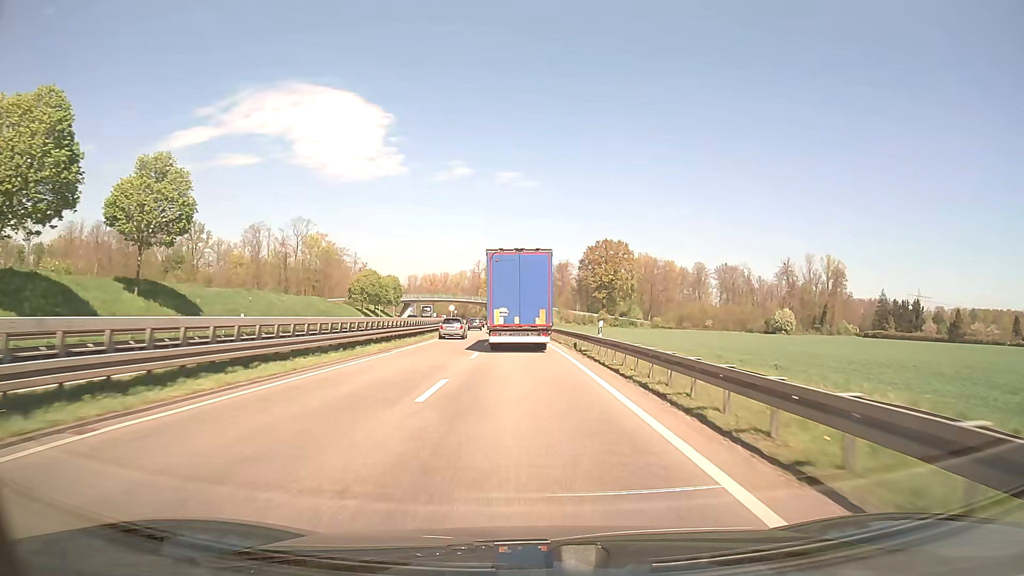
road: trunk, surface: asphalt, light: Day
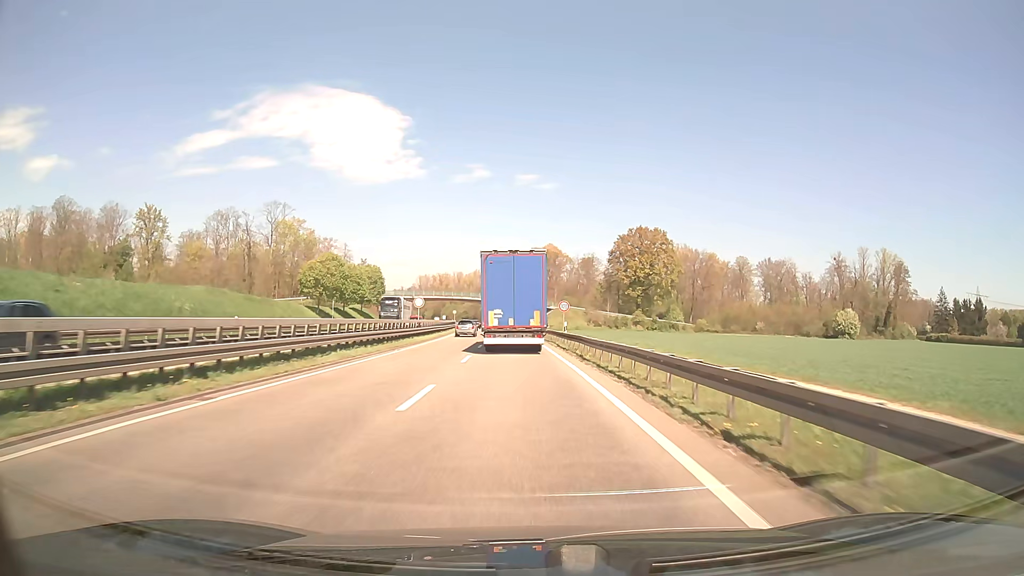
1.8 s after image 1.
(-0.6, +36.8) m; -2°
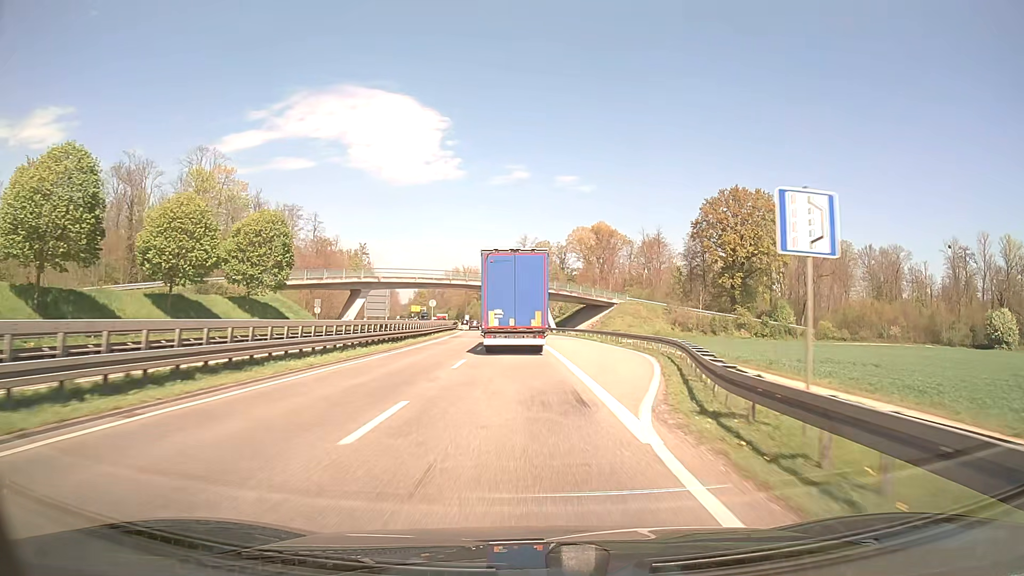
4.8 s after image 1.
(-1.8, +62.3) m; -3°
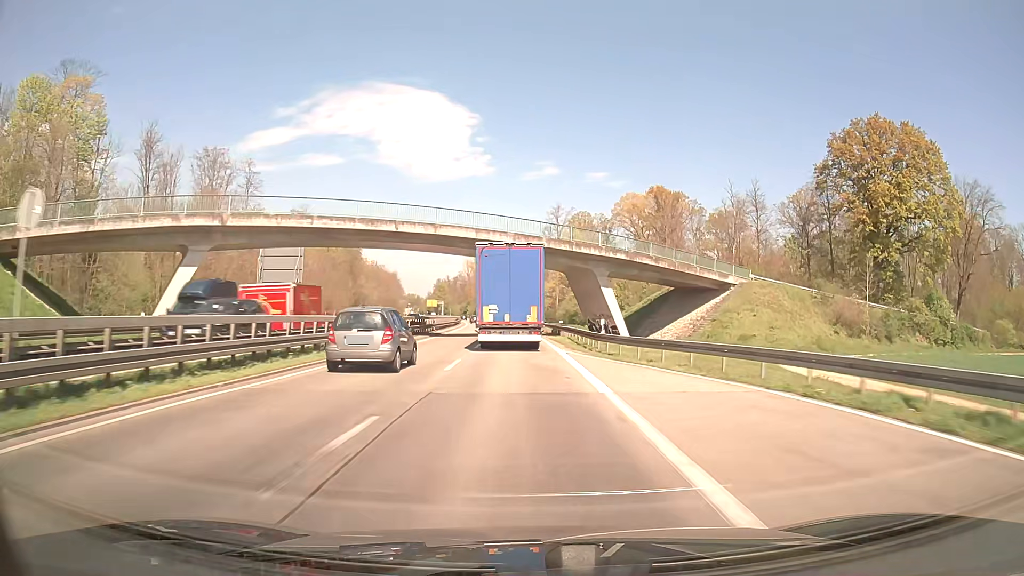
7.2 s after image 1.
(-1.1, +50.0) m; -2°
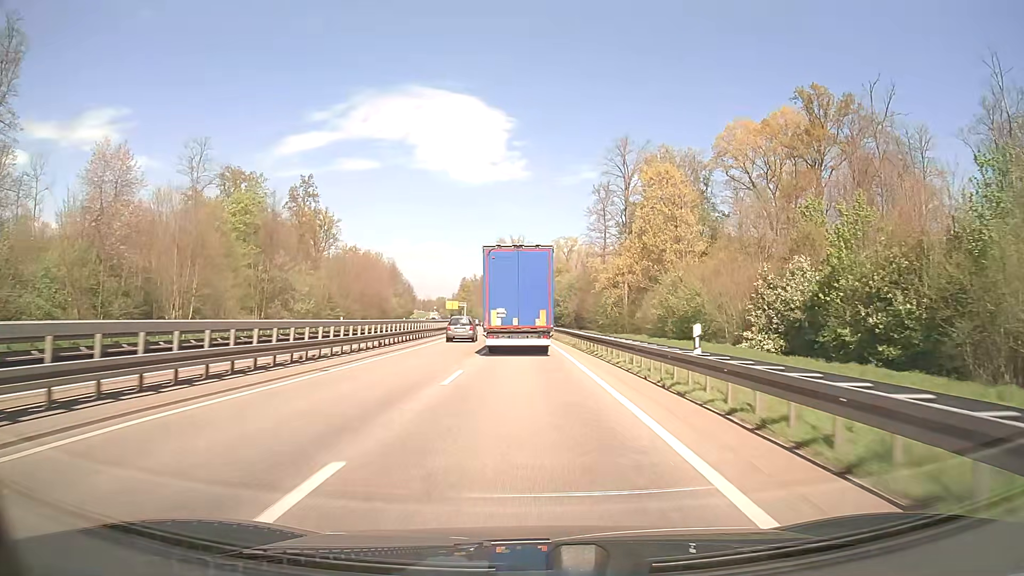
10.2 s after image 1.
(-2.1, +62.3) m; -3°
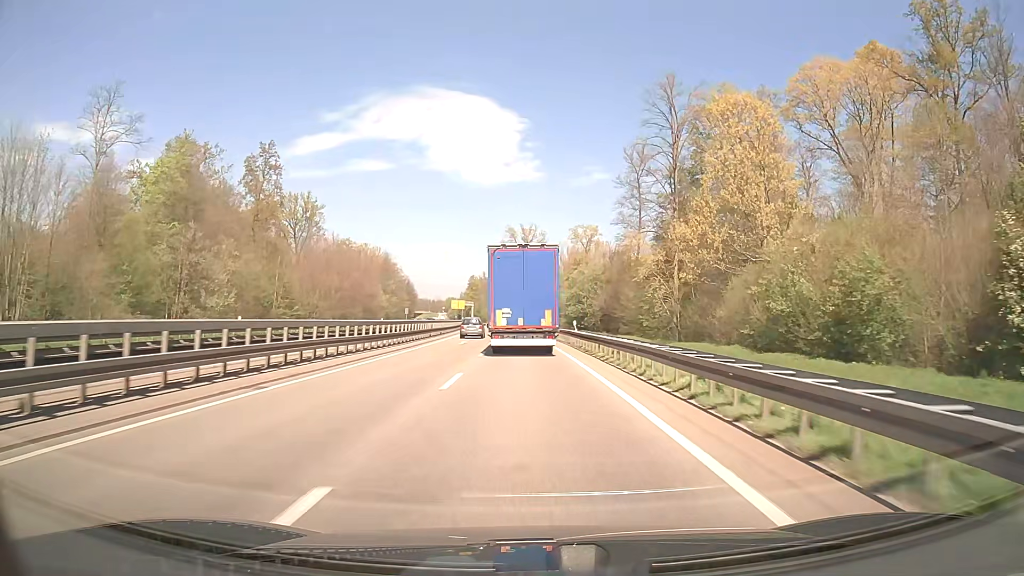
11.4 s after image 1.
(-0.3, +24.8) m; -1°
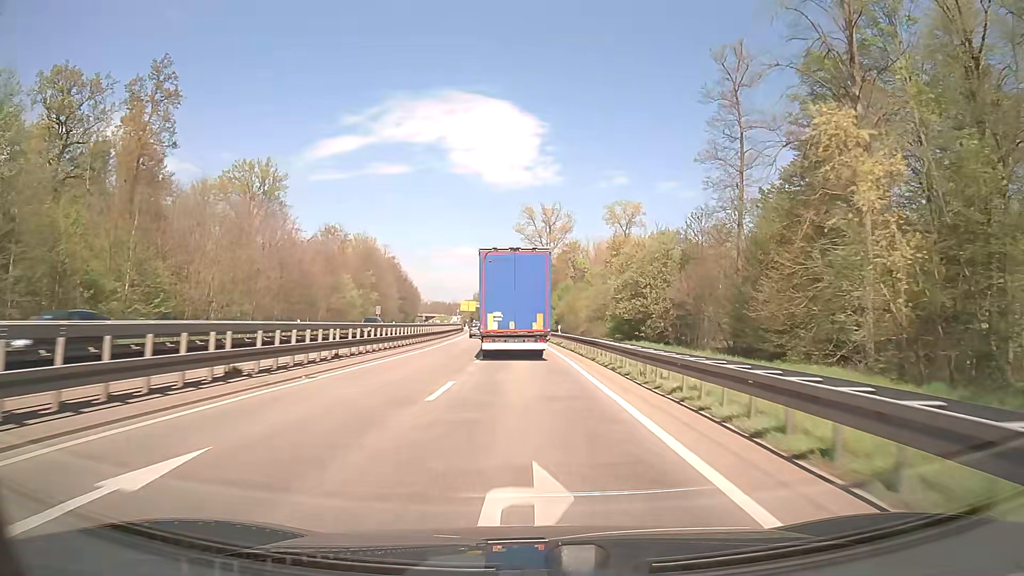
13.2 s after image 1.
(-0.5, +37.1) m; -2°
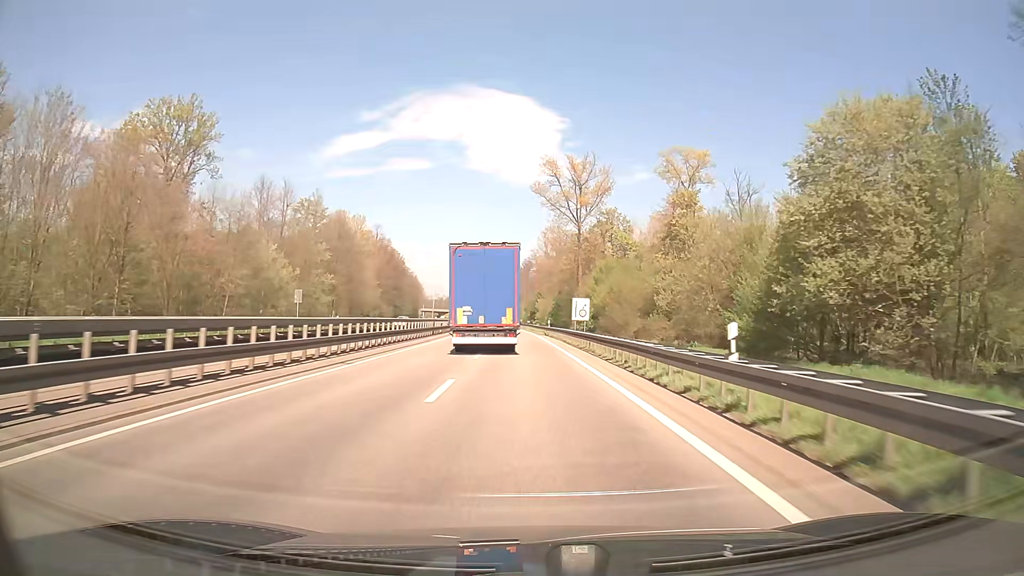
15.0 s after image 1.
(-0.5, +36.9) m; -2°
(0, +10) (0, +20) (0, +30) (0, +40) (-1, +50) (-1, +60) (-1, +70) (-2, +80) (-3, +90) (-3, +100) m
